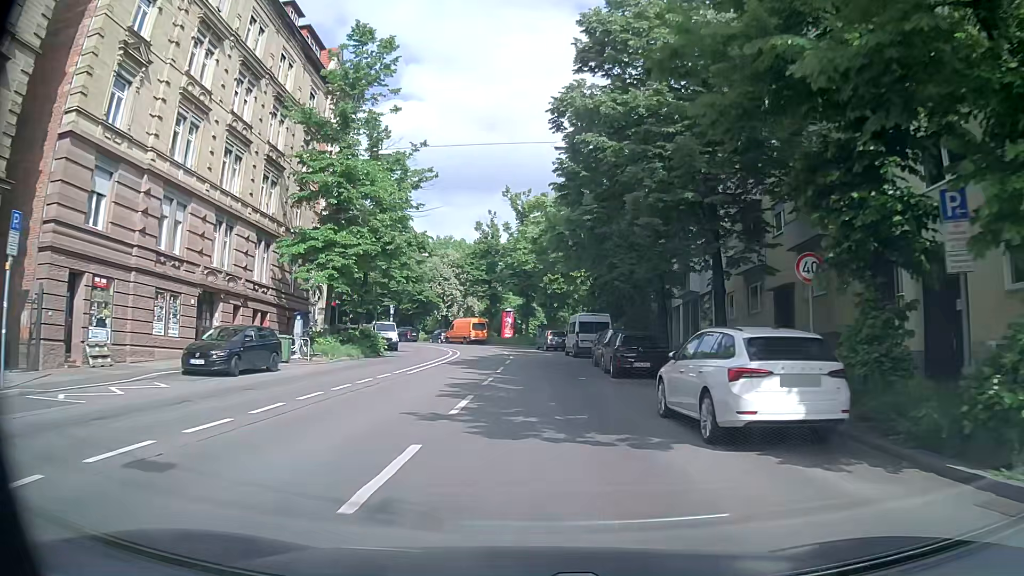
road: secondary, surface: asphalt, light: Day
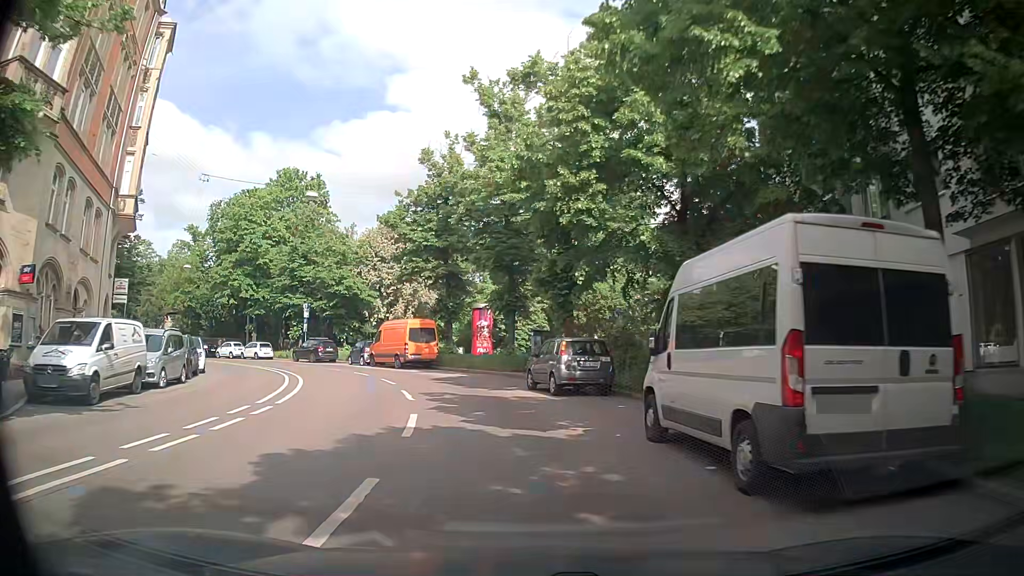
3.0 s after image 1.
(+0.3, +31.9) m; +1°
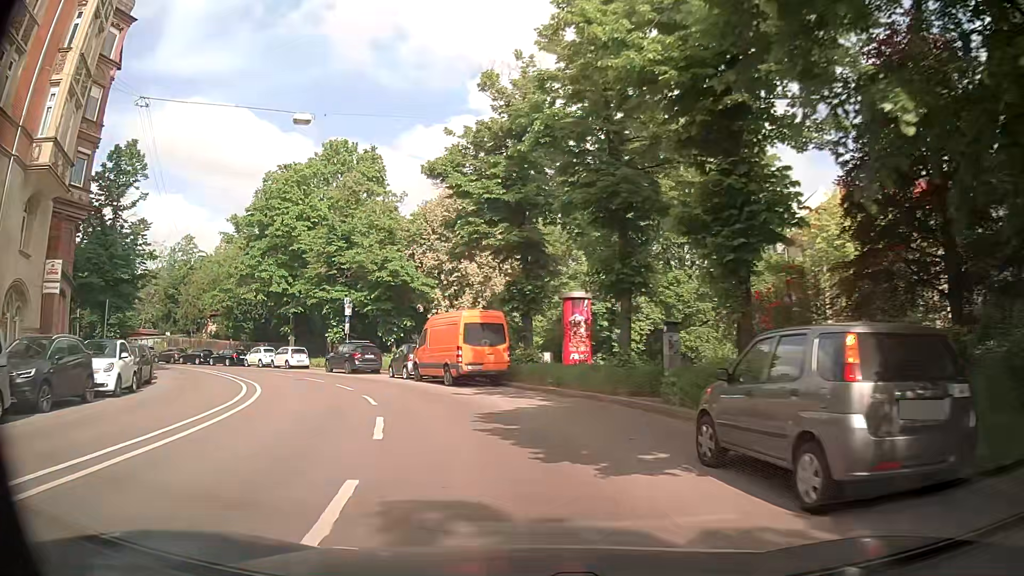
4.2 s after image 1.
(-0.9, +12.5) m; -9°
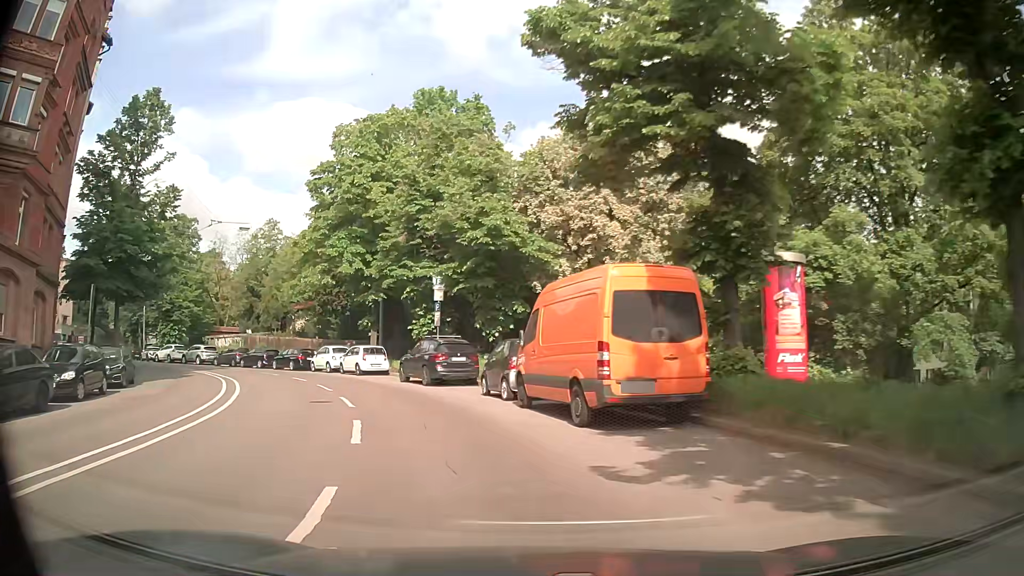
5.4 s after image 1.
(-1.1, +12.5) m; -10°
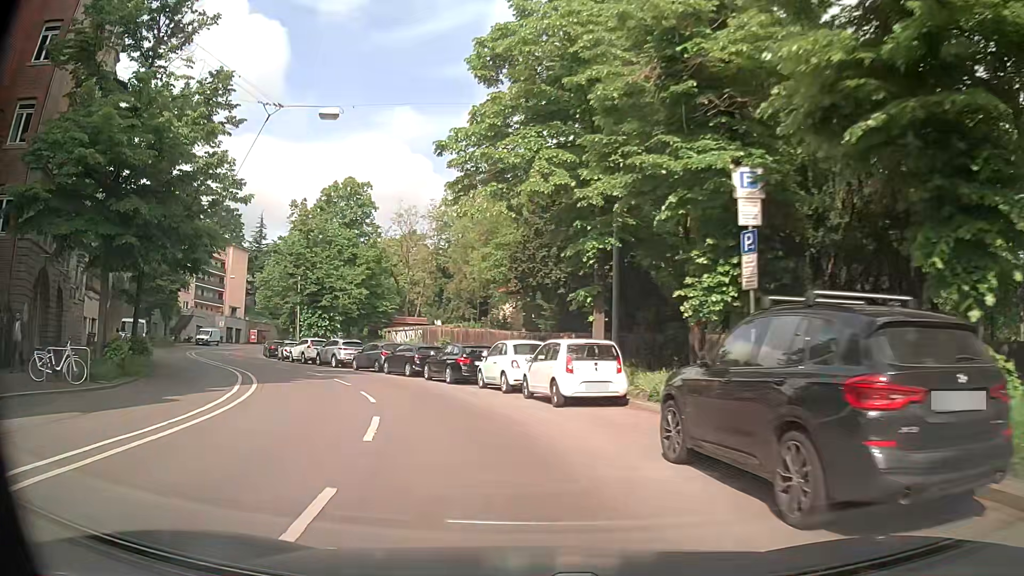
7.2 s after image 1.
(-3.7, +18.6) m; -22°
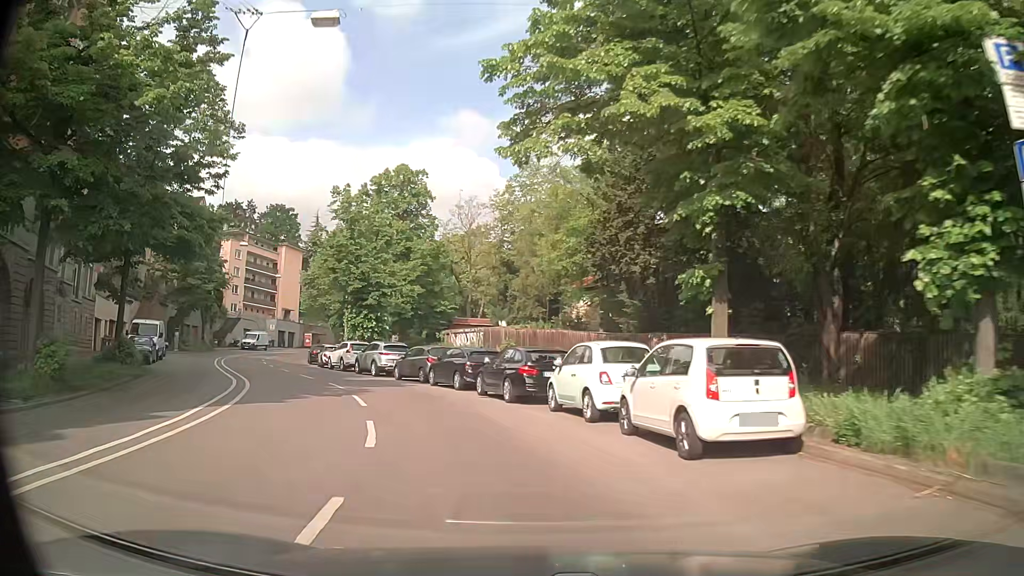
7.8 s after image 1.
(-0.3, +6.4) m; -6°
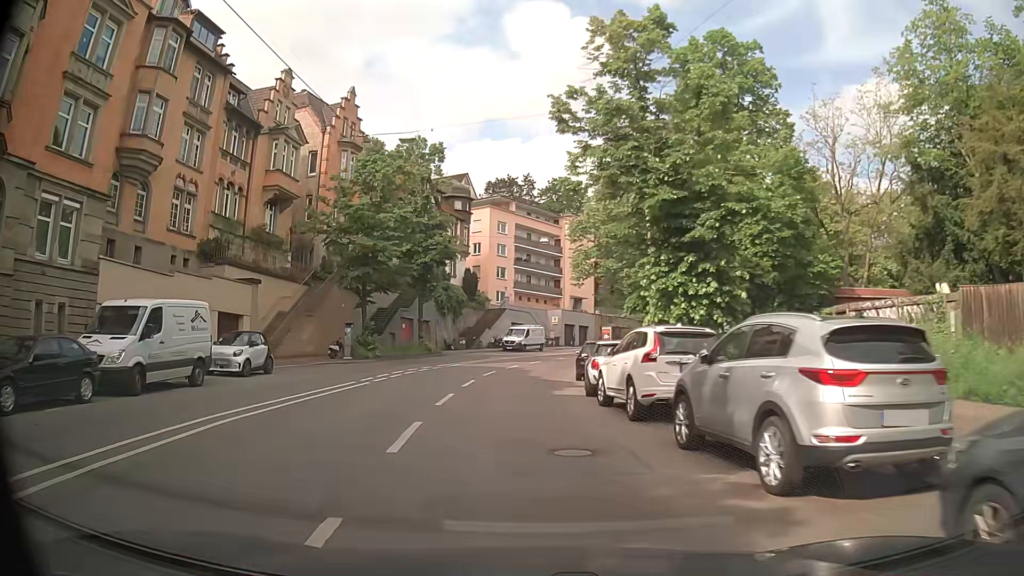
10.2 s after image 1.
(-5.6, +24.9) m; -25°
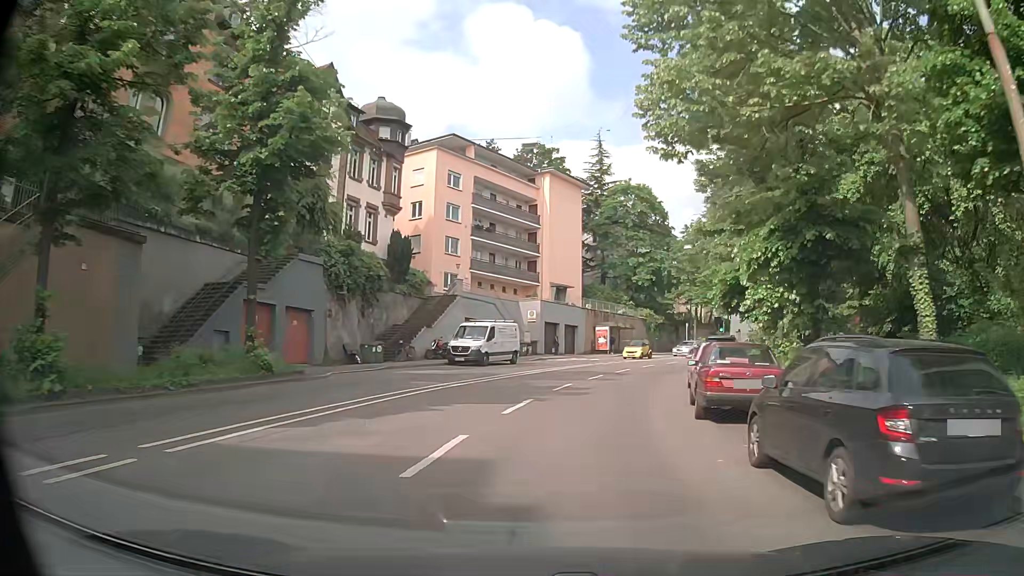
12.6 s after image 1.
(-0.8, +25.6) m; +2°
(+1, +10) (+2, +20) (+5, +30) (+8, +39) (+13, +48) (+18, +56) (+24, +64) (+31, +71) (+39, +78) (+47, +84) m
